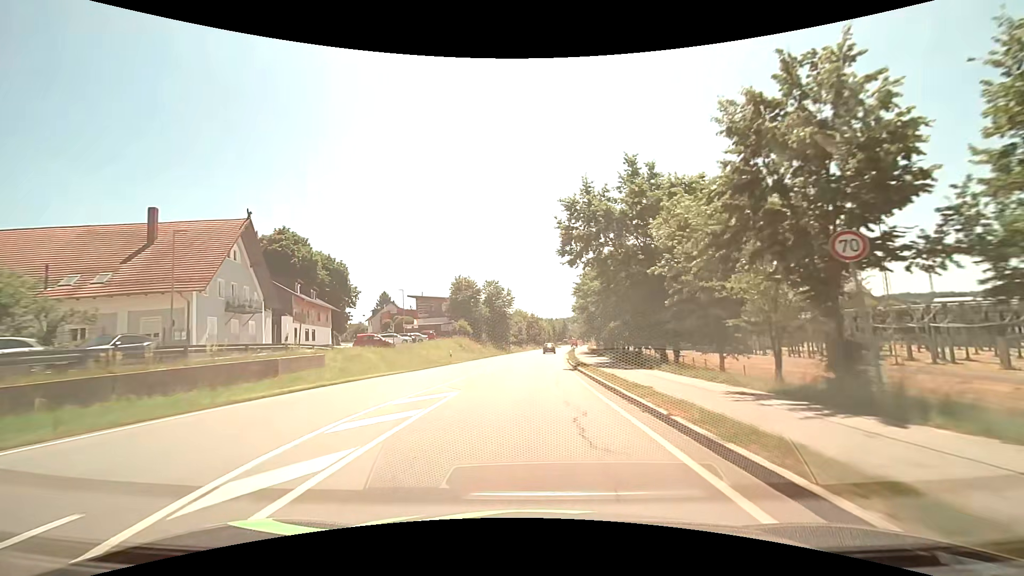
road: primary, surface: asphalt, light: Day
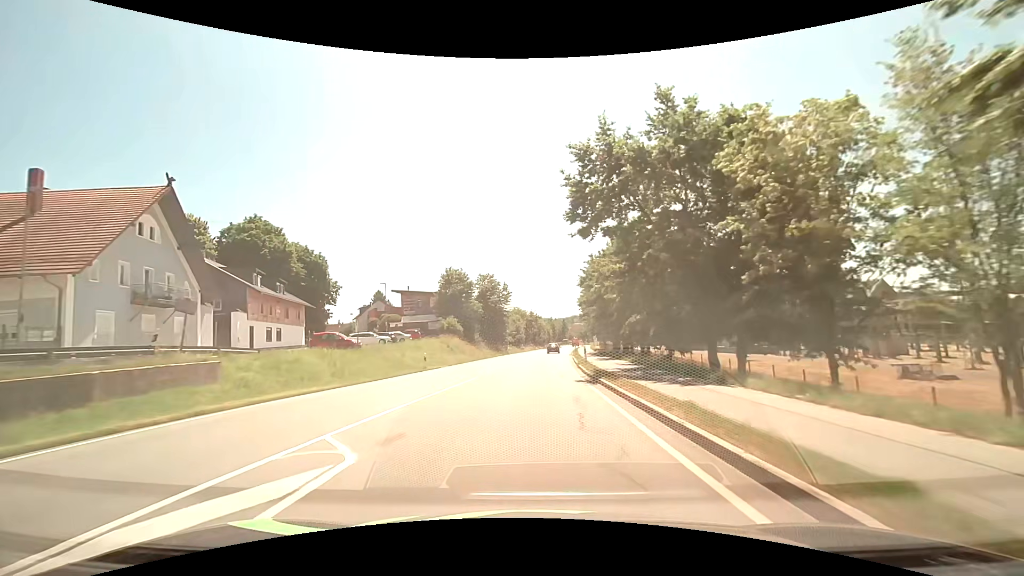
(0.0, +8.9) m; 0°
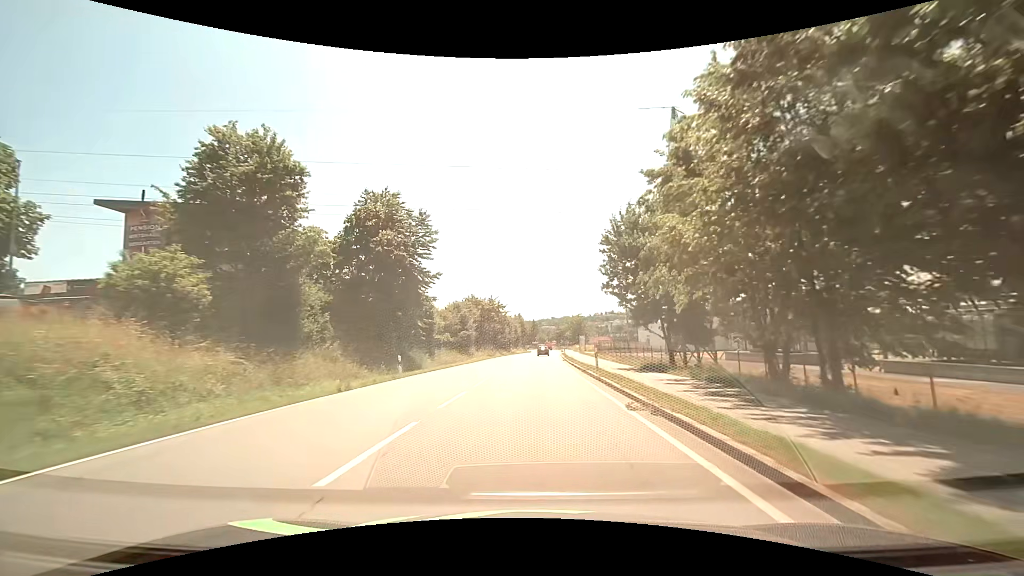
(+1.1, +47.1) m; +3°
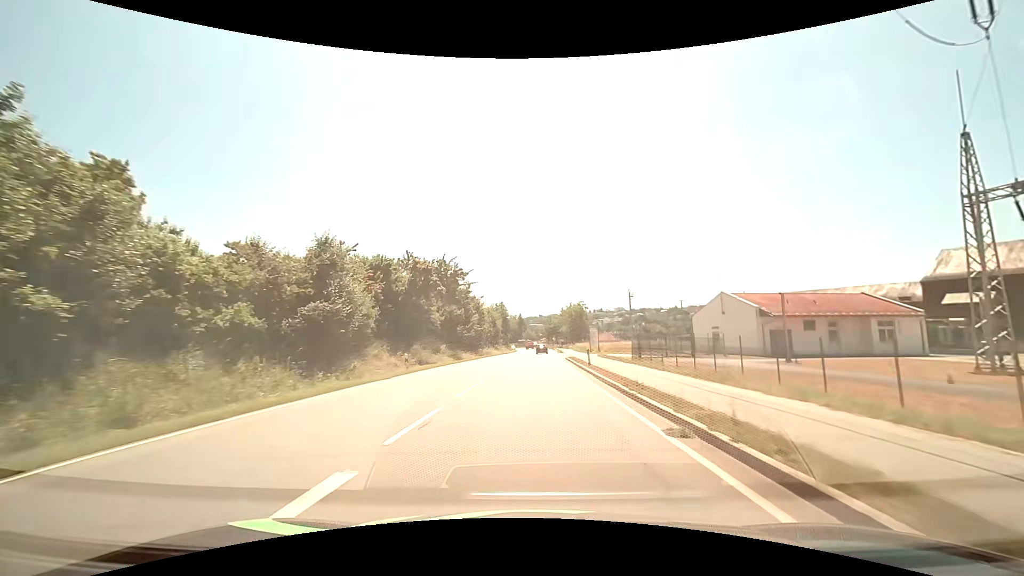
(+0.6, +40.2) m; +2°
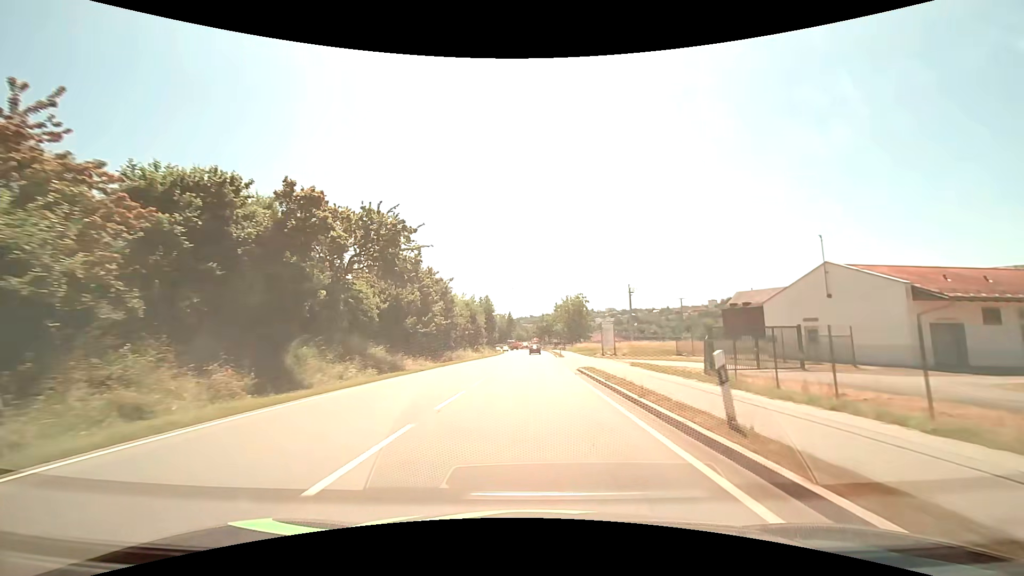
(+0.2, +20.3) m; +1°
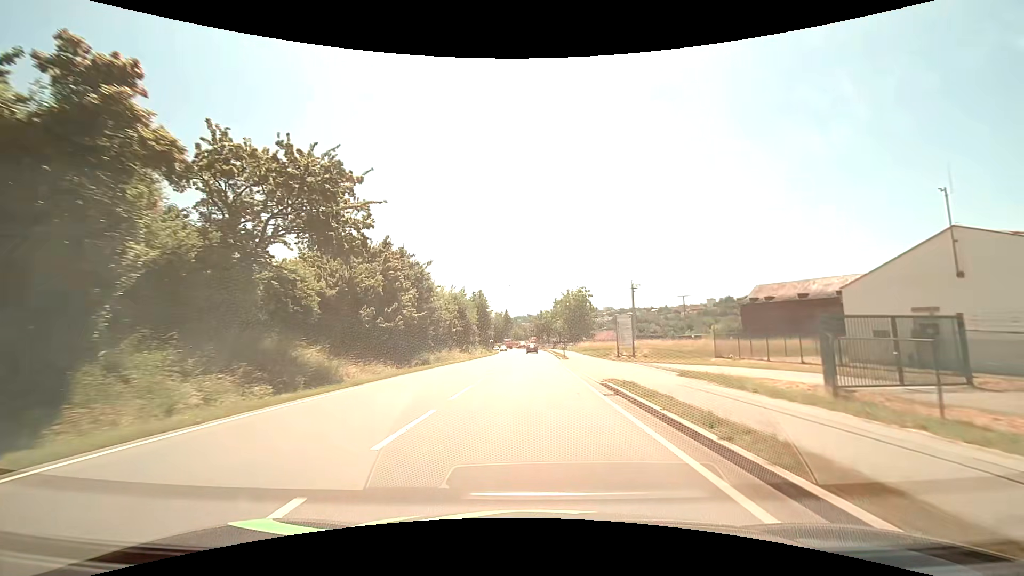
(0.0, +10.1) m; 0°
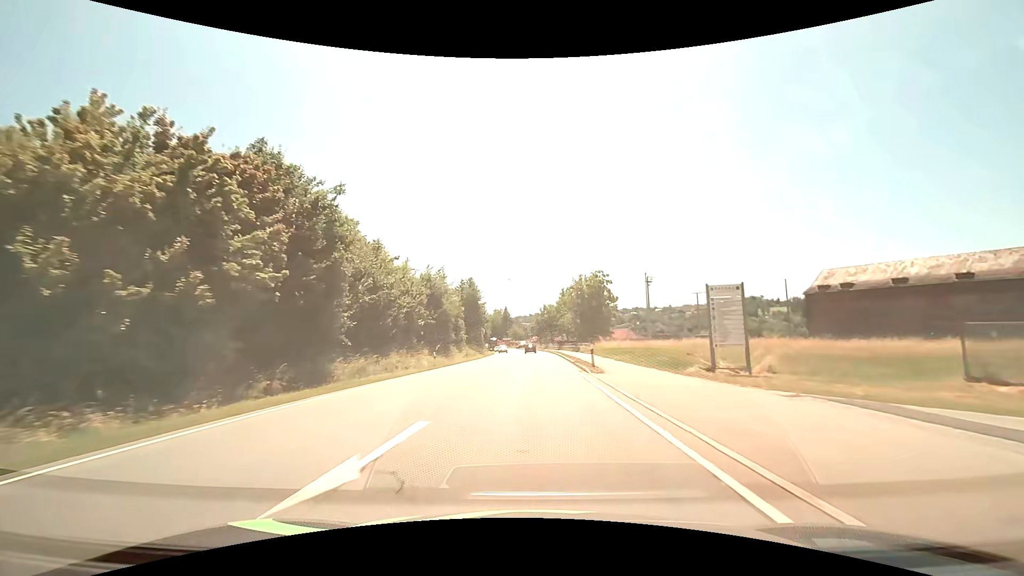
(0.0, +20.1) m; 0°
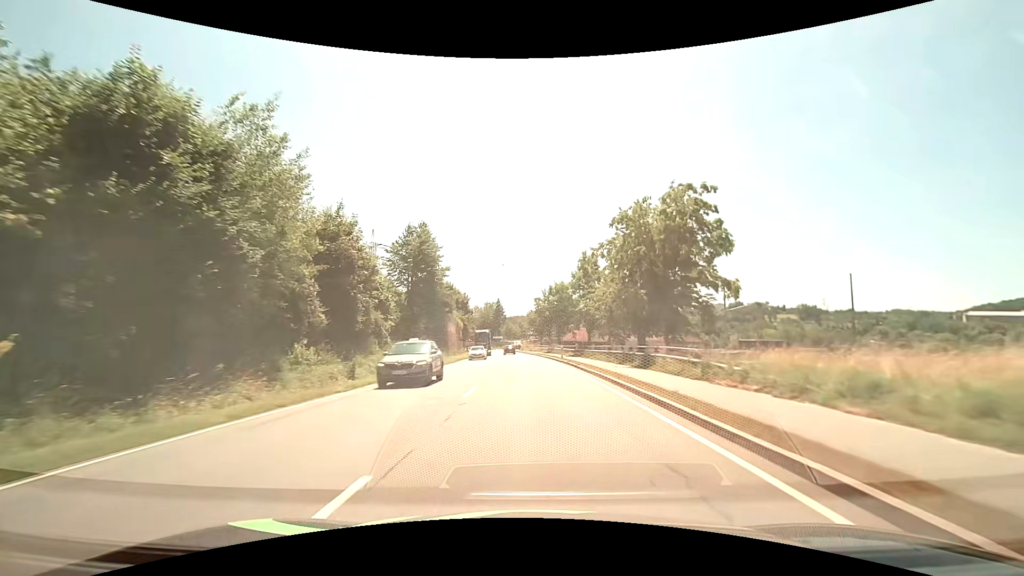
(-0.1, +39.9) m; 0°
(0, +10) (0, +20) (0, +30) (-1, +40) (-1, +50) (-2, +60) (-3, +70) (-4, +80) (-5, +90) (-6, +100) m
